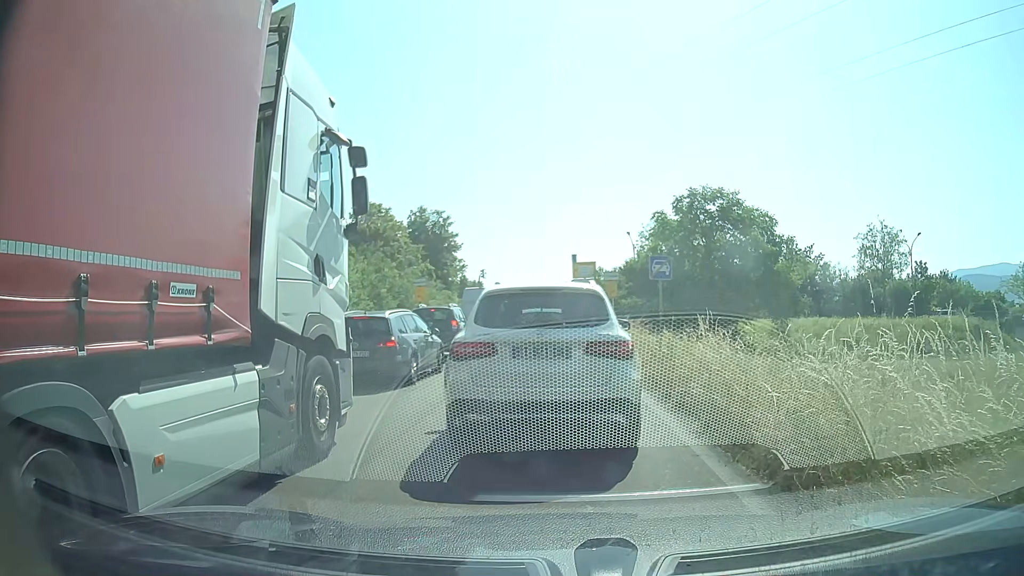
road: trunk_link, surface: asphalt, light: Day
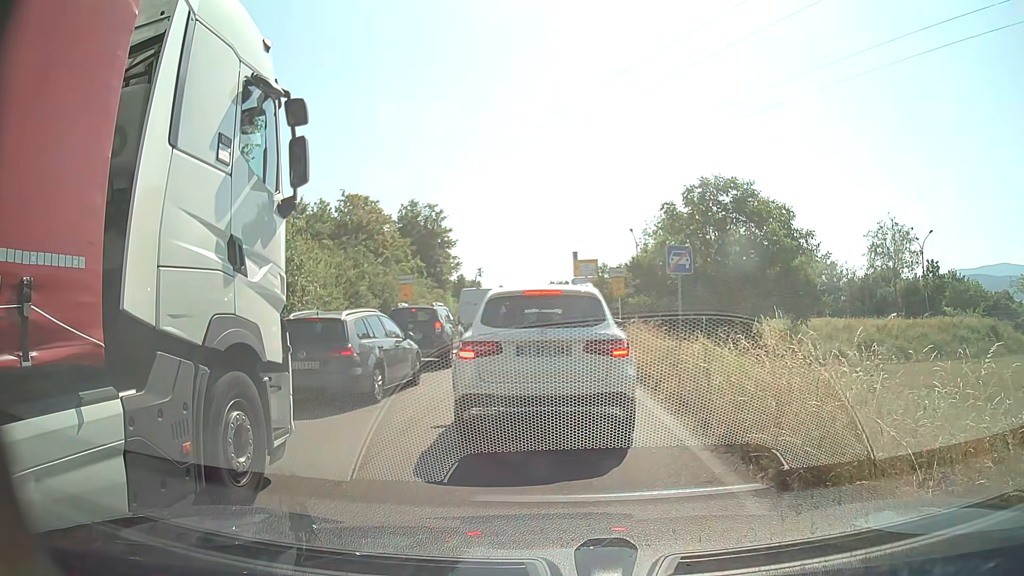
(0.0, +2.6) m; 0°
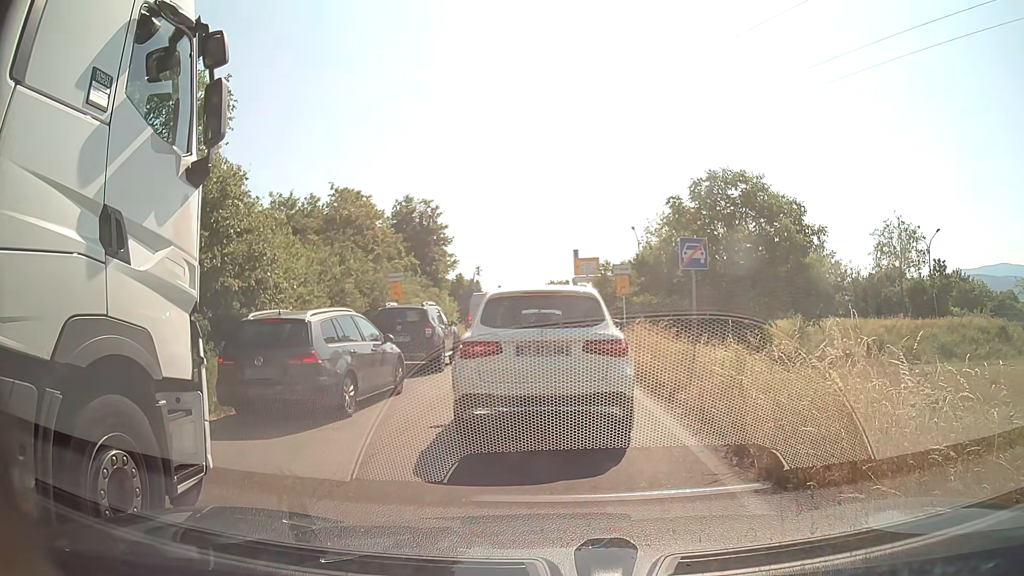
(0.0, +1.5) m; 0°
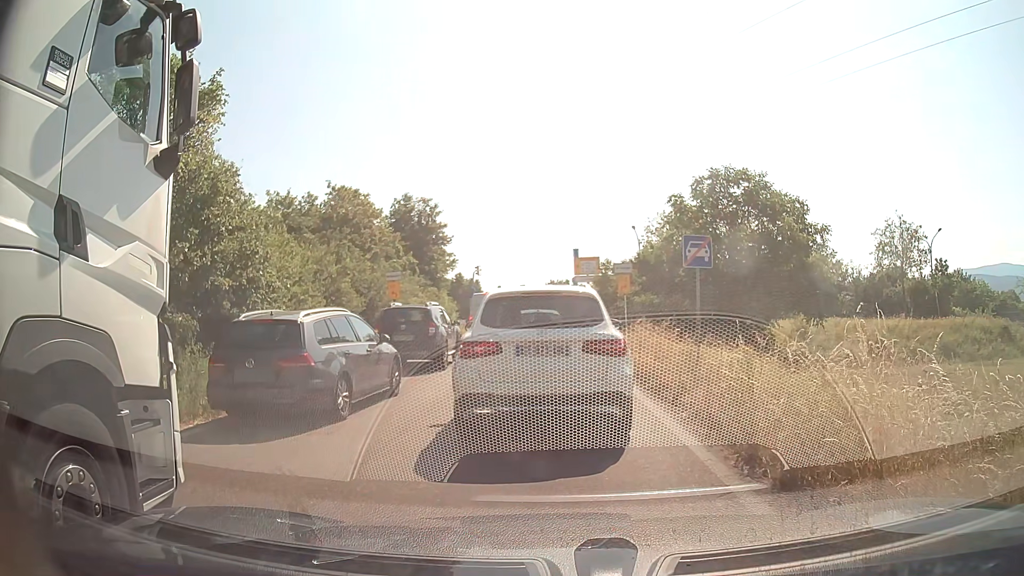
(0.0, +0.4) m; 0°
